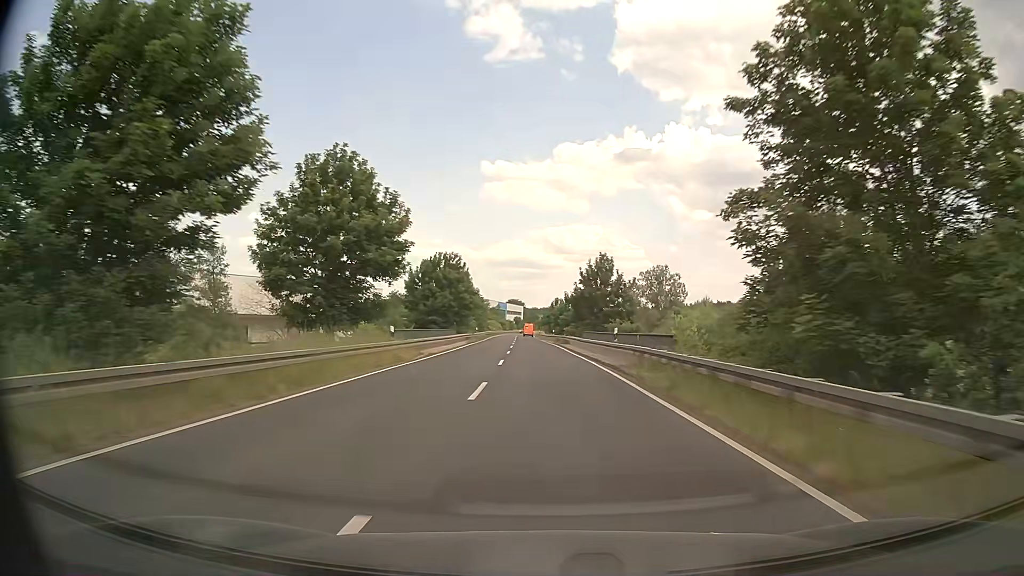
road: secondary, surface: asphalt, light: Day
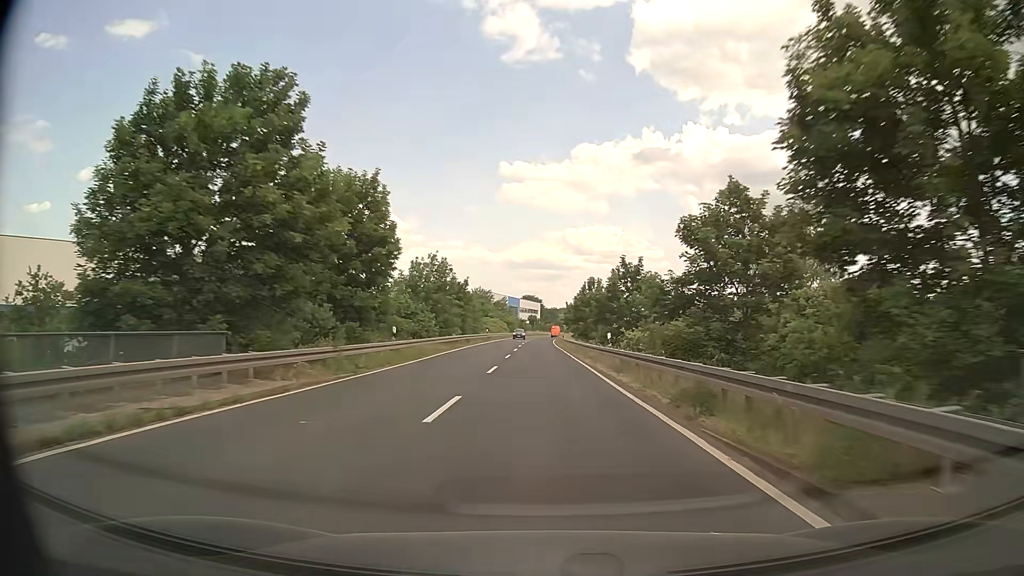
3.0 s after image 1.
(-0.6, +50.7) m; -2°
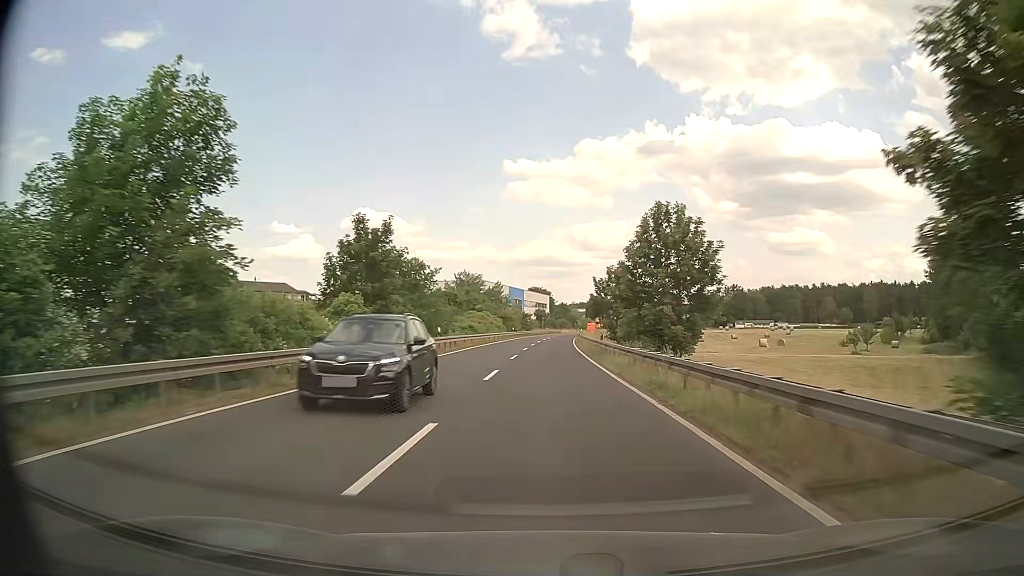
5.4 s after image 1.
(-0.2, +40.5) m; -1°
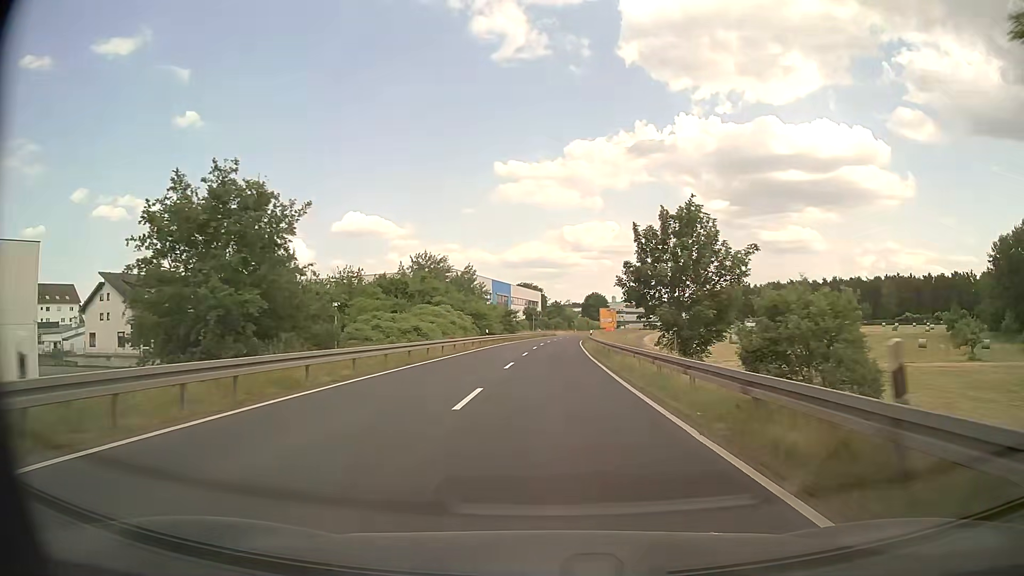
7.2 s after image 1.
(0.0, +30.0) m; +1°
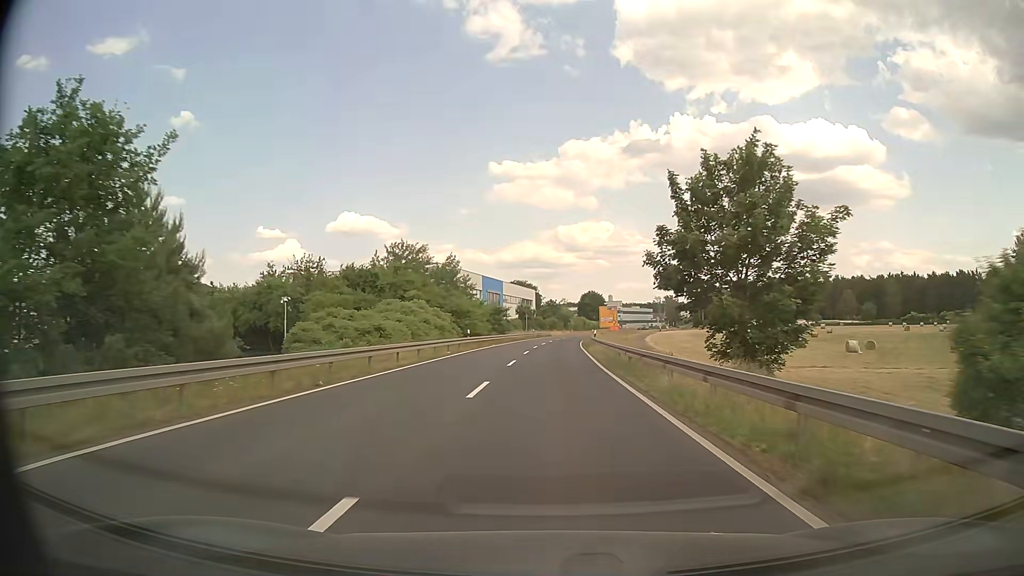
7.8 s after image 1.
(0.0, +9.9) m; 0°
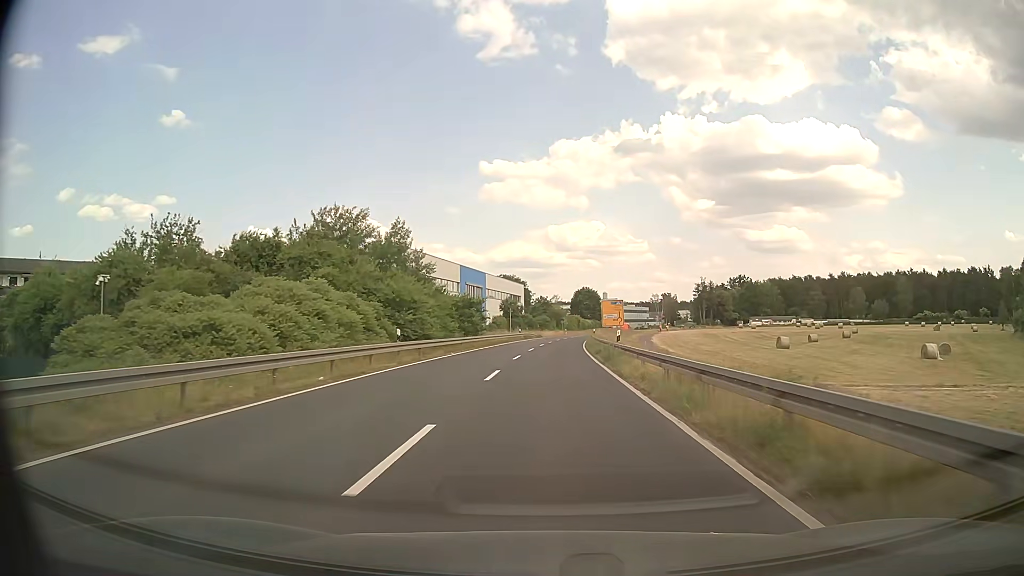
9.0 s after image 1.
(+0.2, +19.8) m; +1°
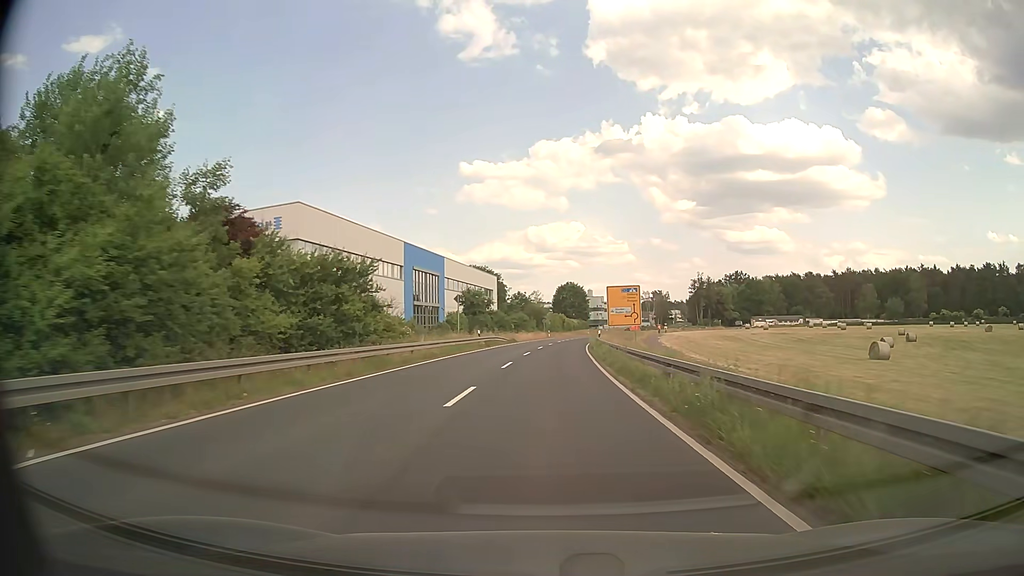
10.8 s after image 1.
(+0.5, +29.5) m; +2°
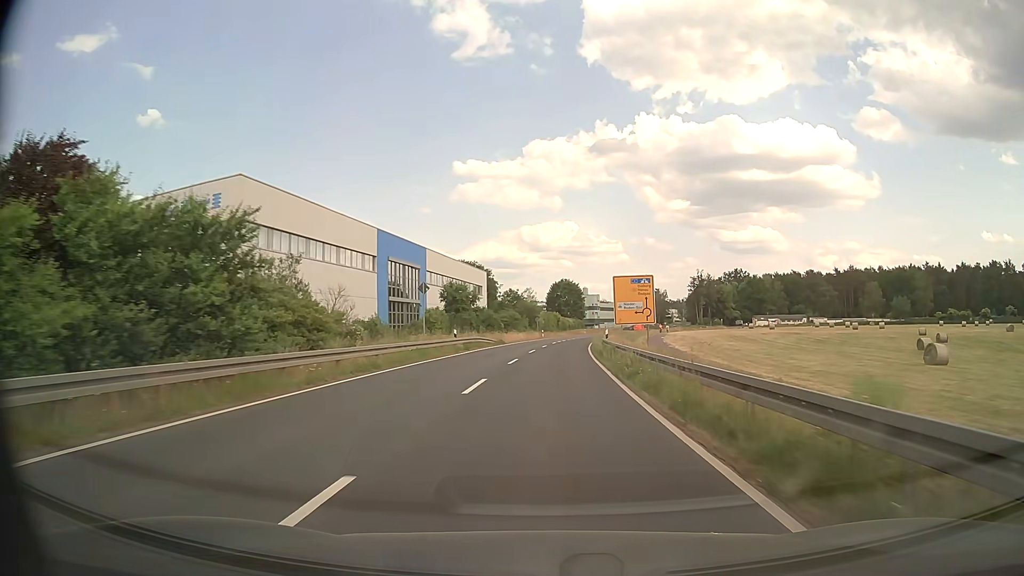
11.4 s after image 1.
(0.0, +9.8) m; +1°
(0, +10) (0, +20) (0, +30) (+1, +40) (+1, +50) (+2, +60) (+3, +70) (+4, +80) (+5, +90) (+7, +100) m
